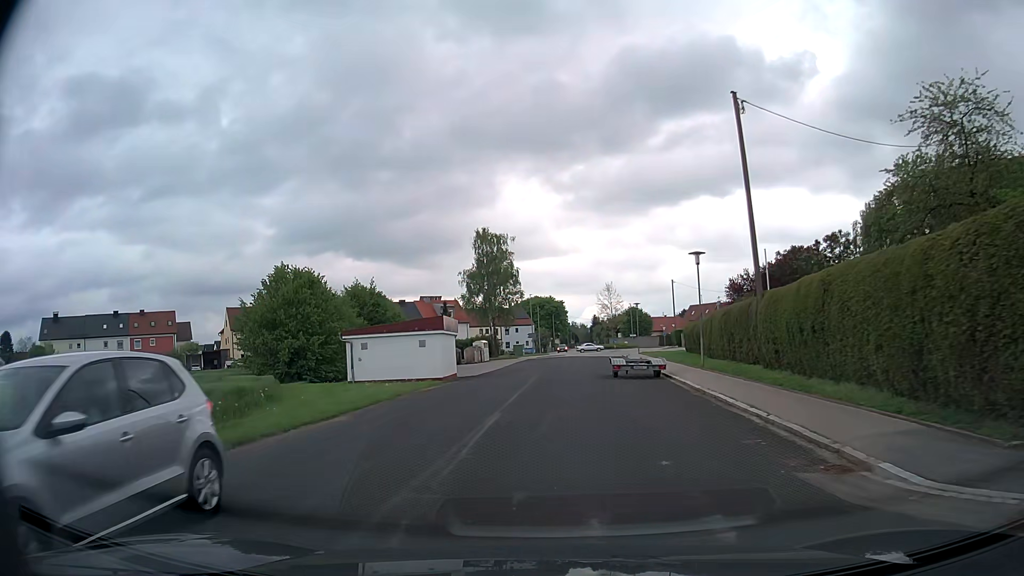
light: Day
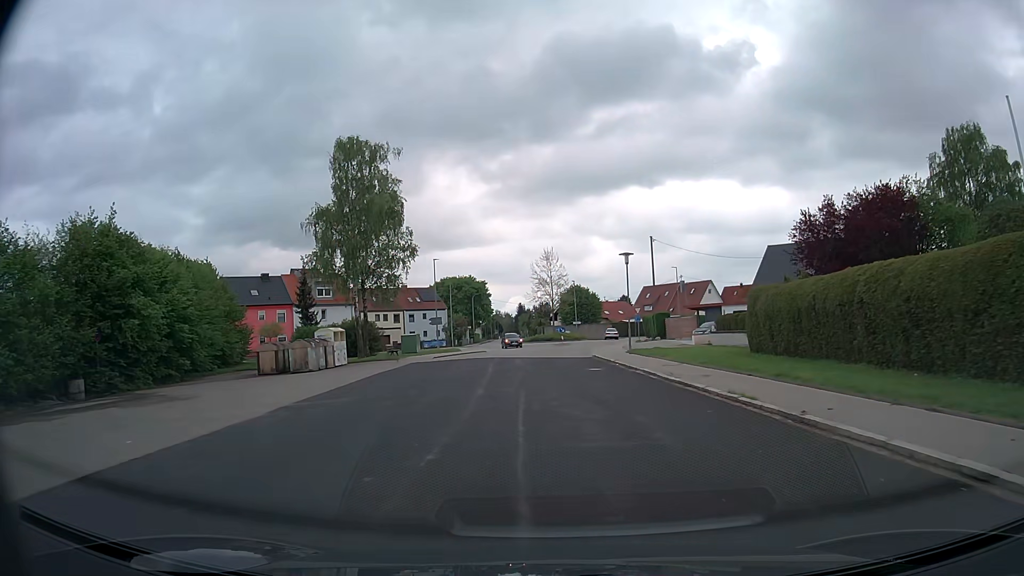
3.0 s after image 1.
(+1.0, +33.5) m; +7°
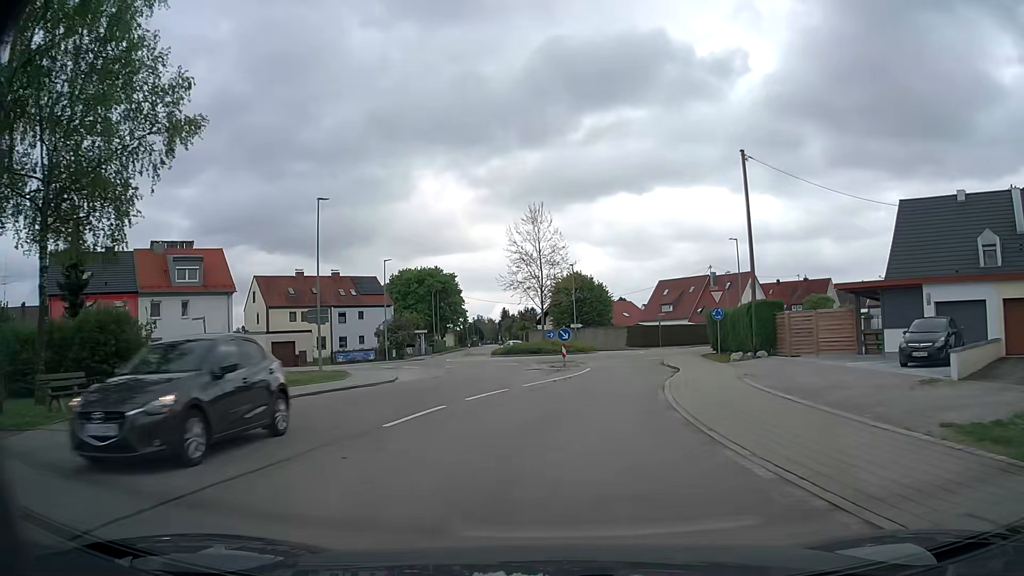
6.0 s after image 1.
(0.0, +31.8) m; +1°
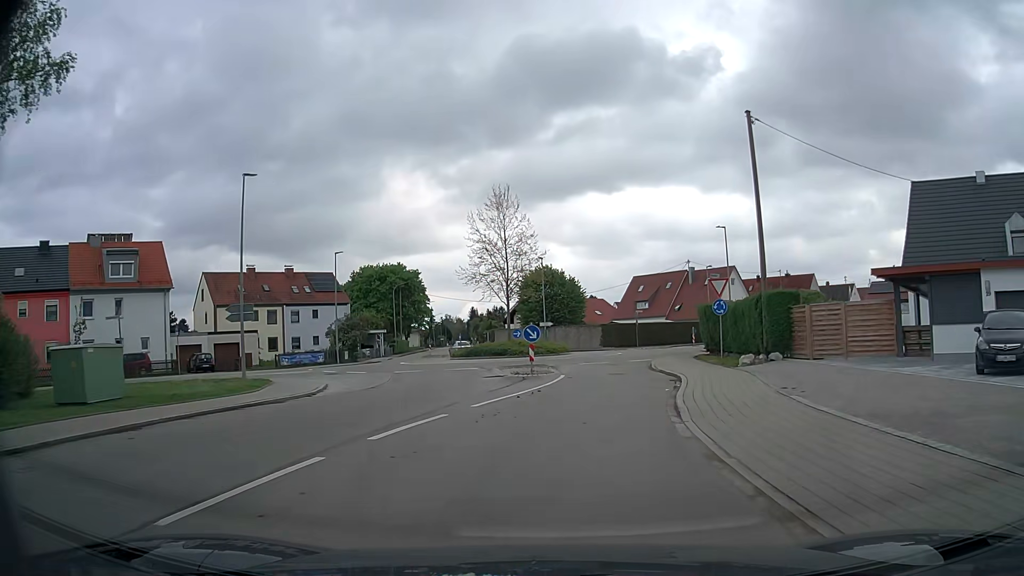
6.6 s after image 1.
(+0.1, +5.6) m; +2°
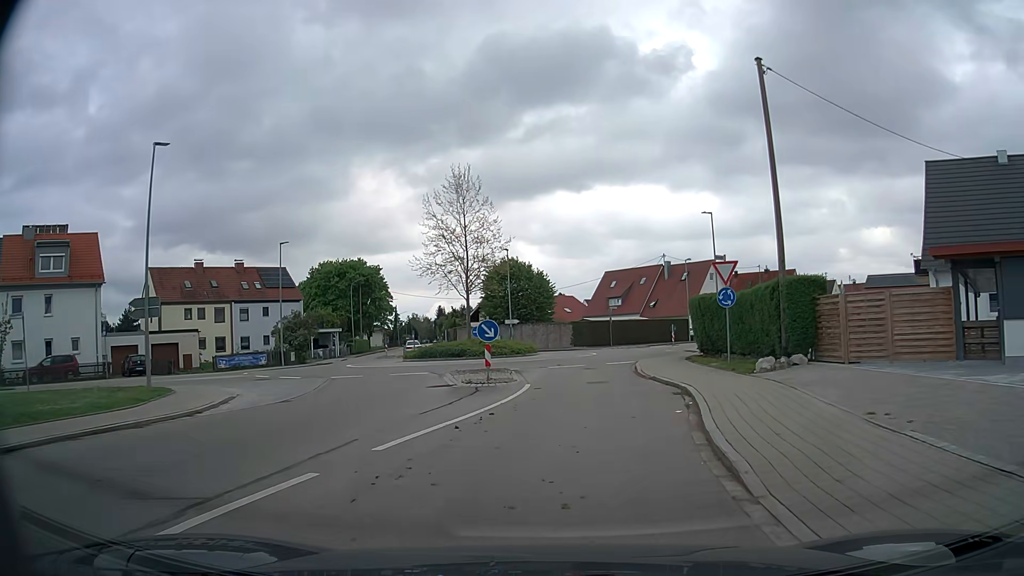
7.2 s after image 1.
(+0.1, +5.2) m; +3°
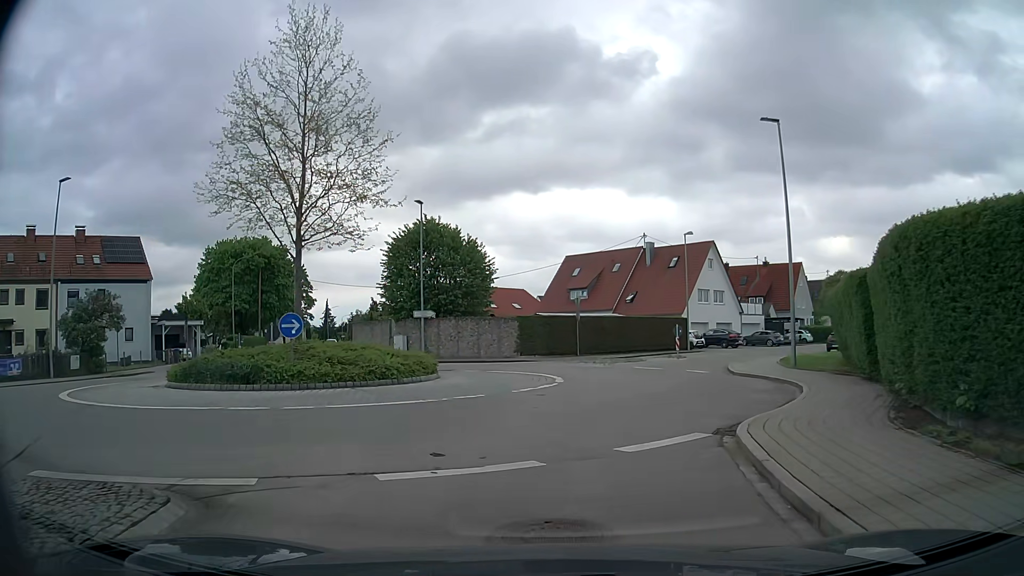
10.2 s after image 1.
(+1.1, +21.0) m; +3°
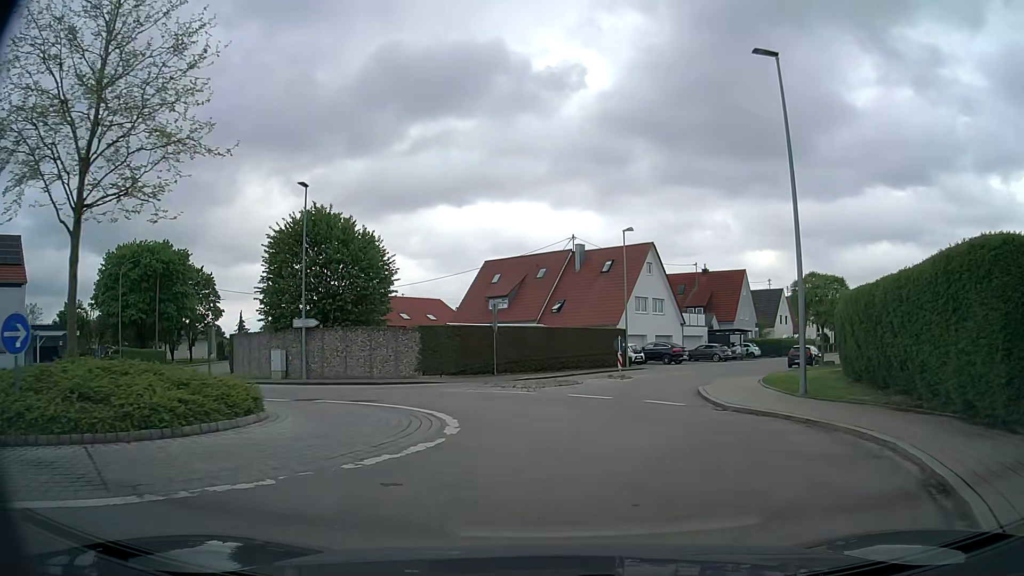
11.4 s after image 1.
(+0.5, +7.5) m; +8°
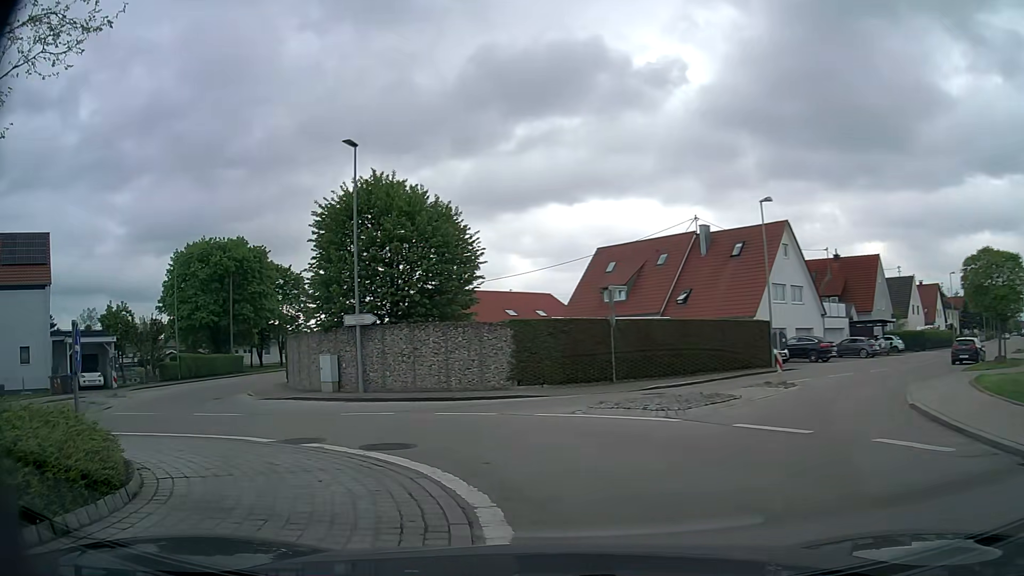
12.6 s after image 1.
(-0.3, +7.5) m; -9°
(-3, +10) (-9, +18) (-14, +26) (-18, +35) (-20, +45) (-22, +55) (-24, +64) (-26, +74) (-28, +84) (-30, +94) m
